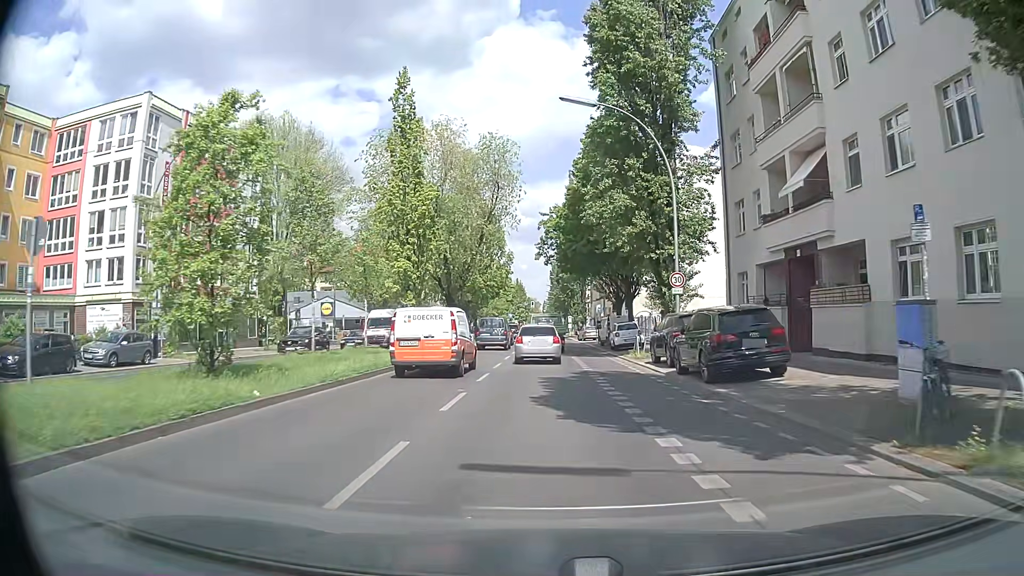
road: secondary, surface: asphalt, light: Day
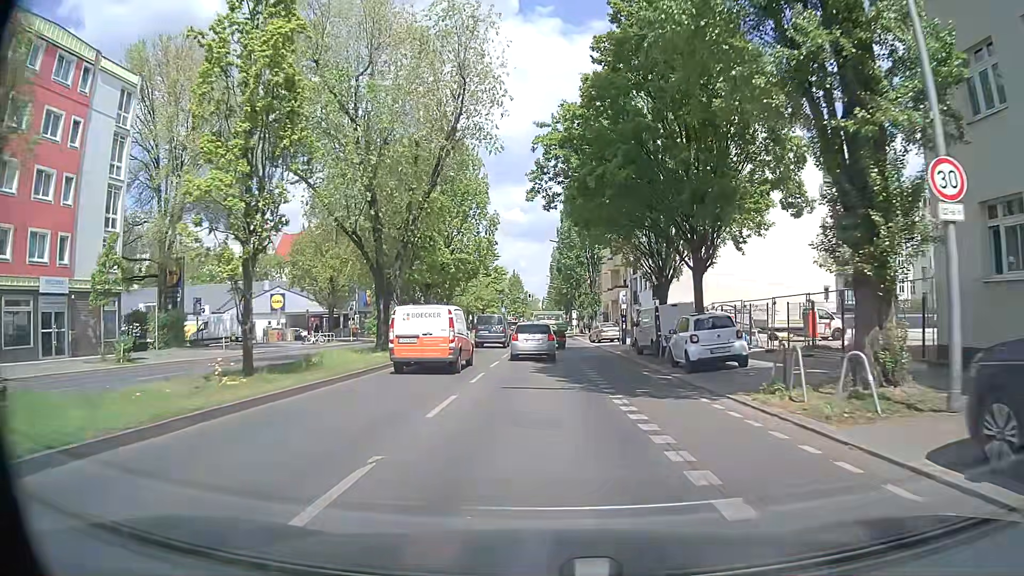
(-0.1, +19.2) m; -1°
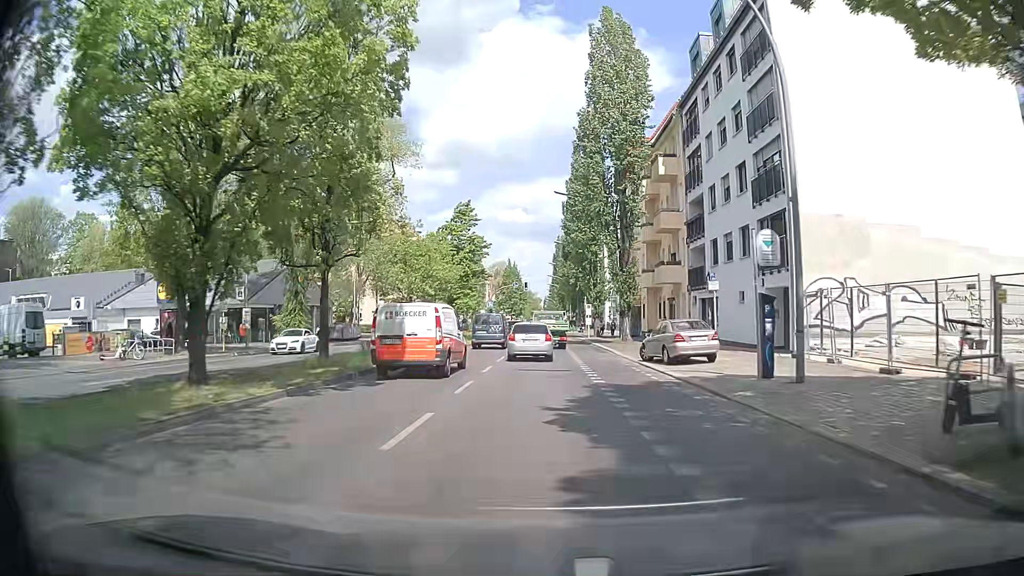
(+0.2, +26.8) m; -1°
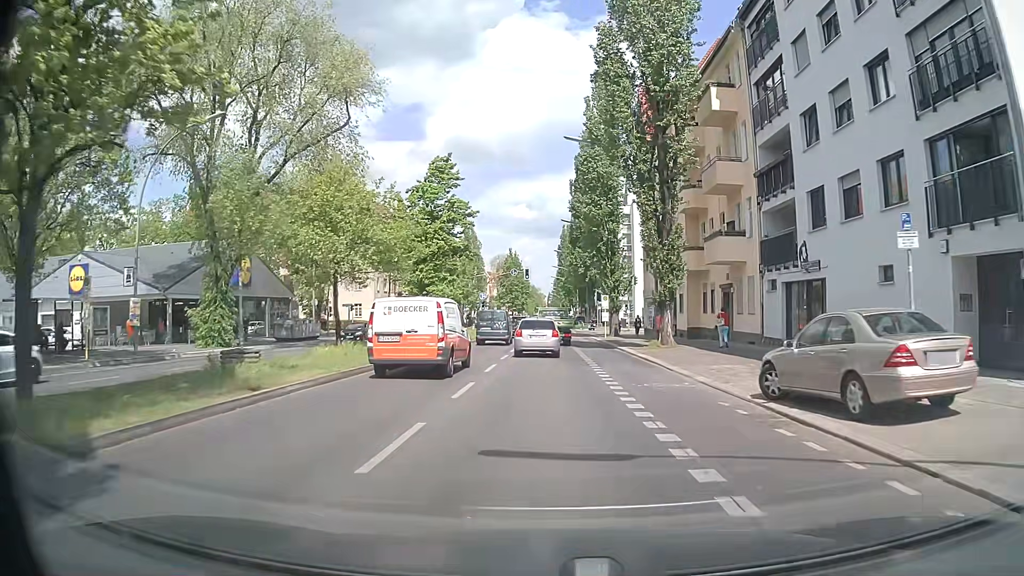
(+0.3, +13.4) m; +1°
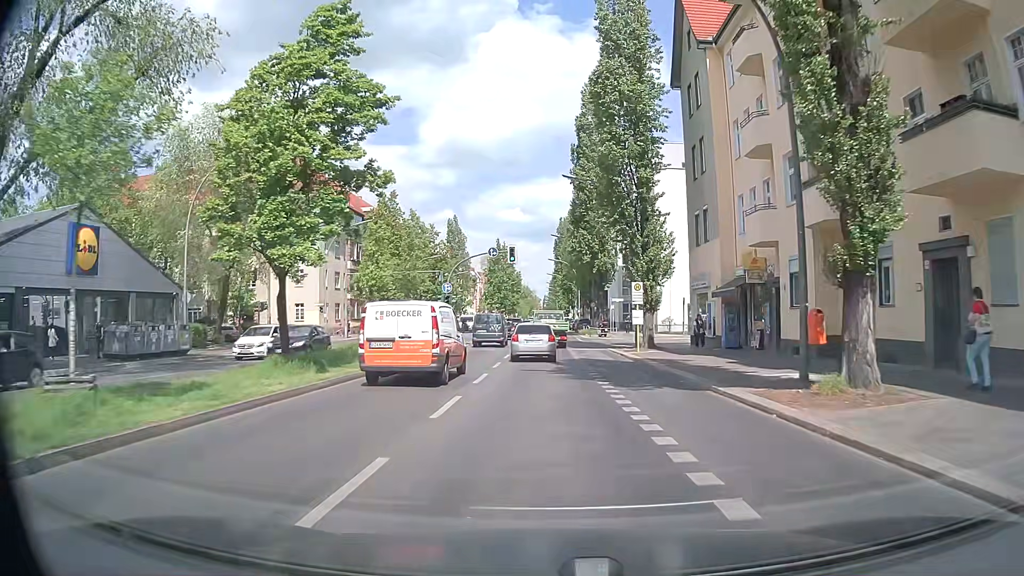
(+0.2, +20.1) m; +1°
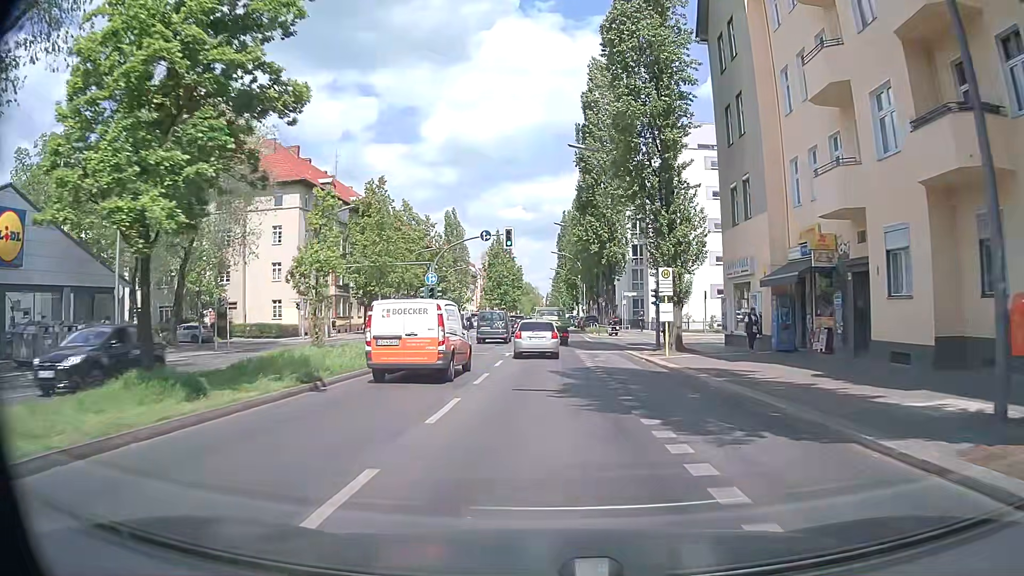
(0.0, +6.8) m; 0°
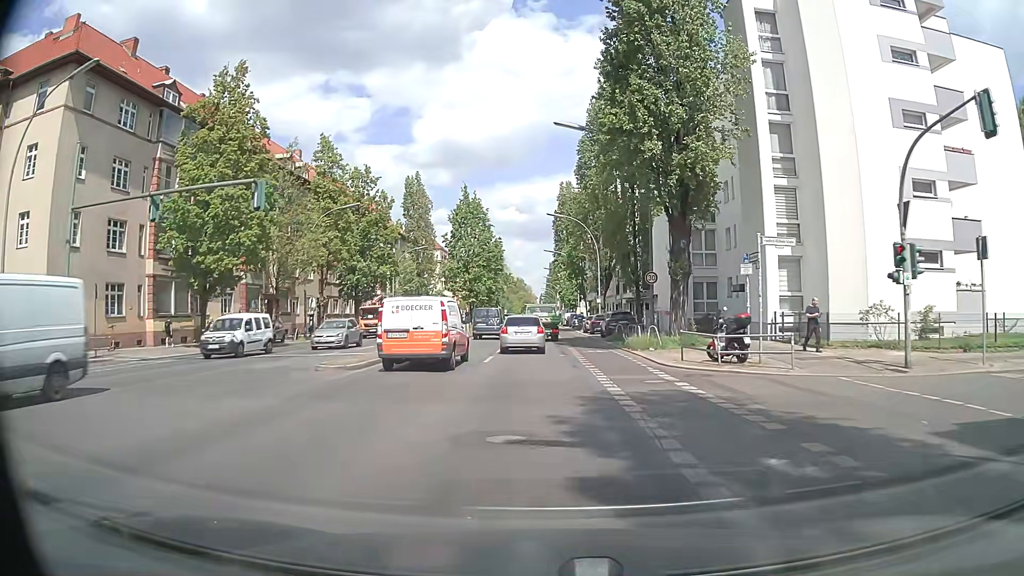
(+0.4, +33.7) m; +1°
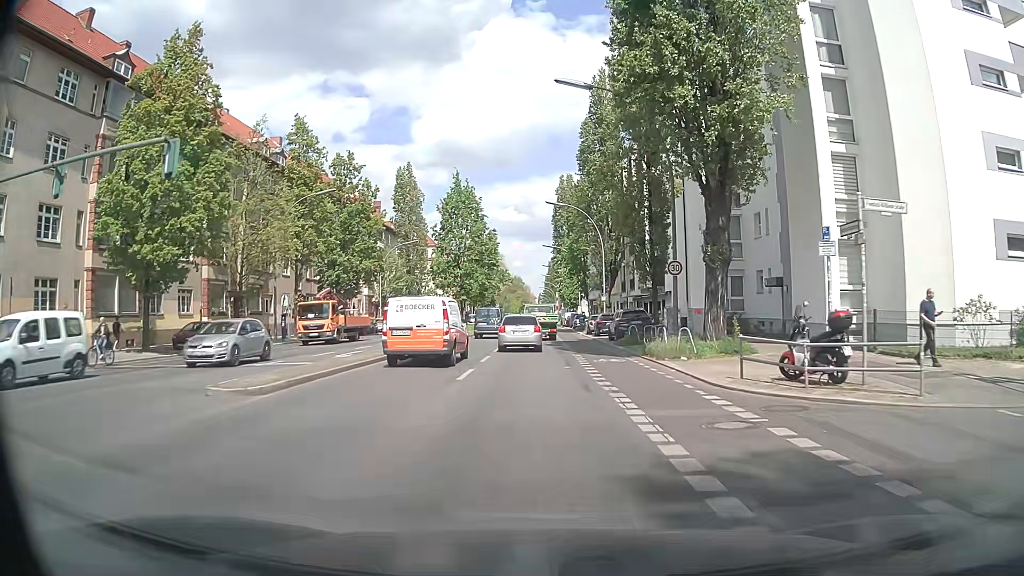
(0.0, +6.0) m; 0°
(0, +10) (0, +20) (0, +30) (0, +40) (0, +50) (0, +60) (0, +70) (0, +80) (0, +90) (0, +100) m
